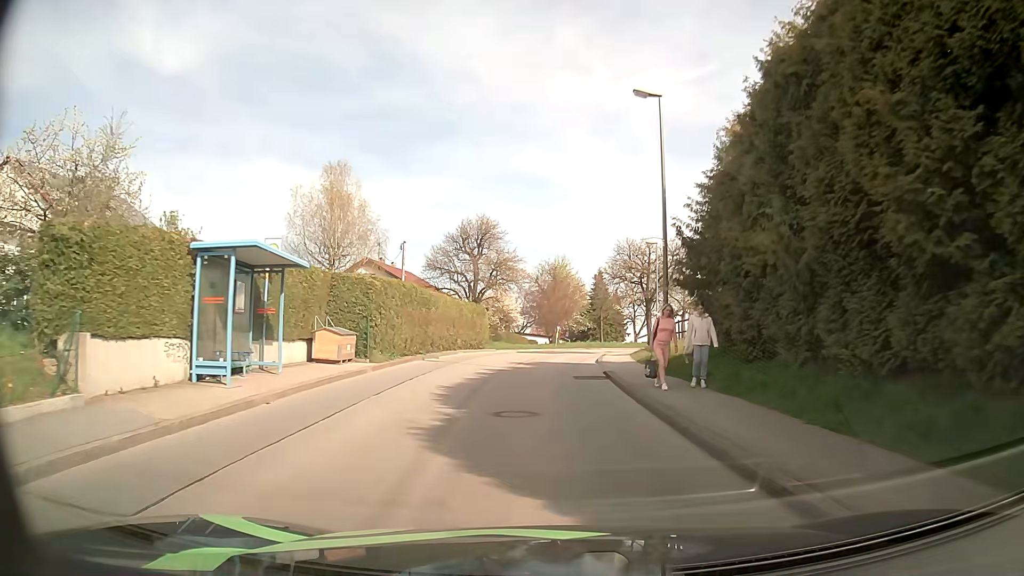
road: unclassified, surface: asphalt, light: Day
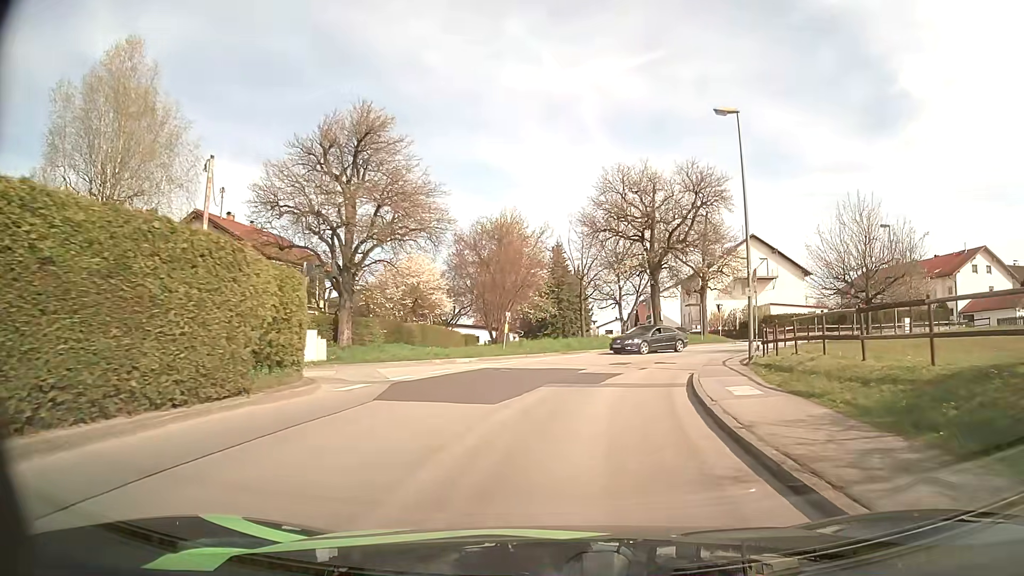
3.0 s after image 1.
(+0.2, +29.1) m; +4°
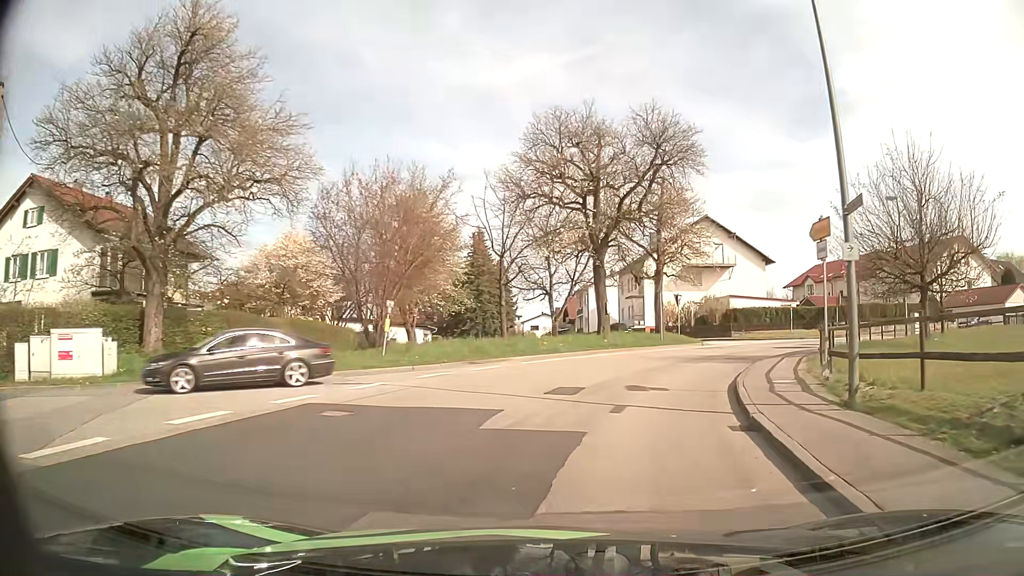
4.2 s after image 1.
(+0.5, +10.9) m; +6°
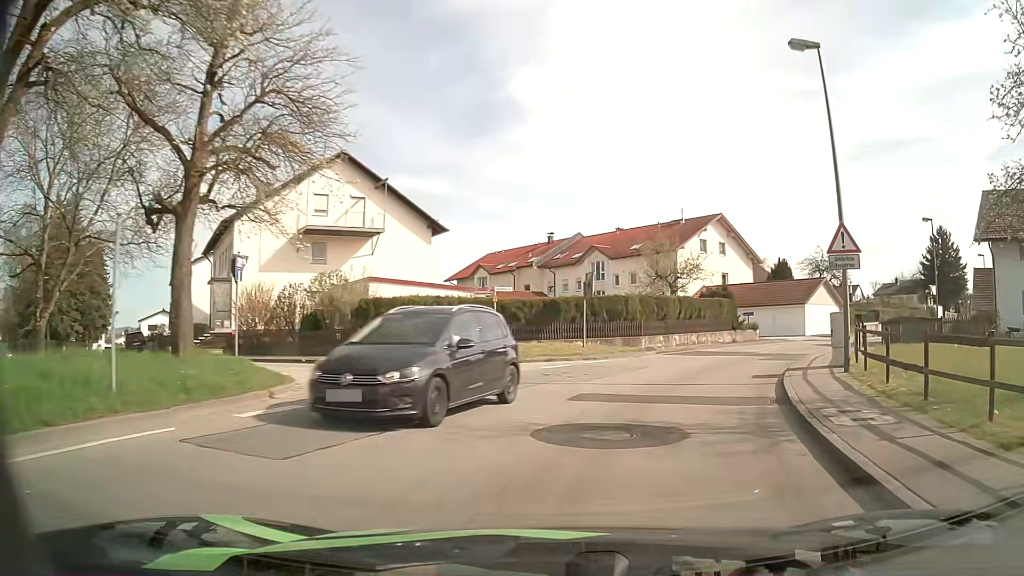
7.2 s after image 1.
(+6.2, +24.3) m; +30°
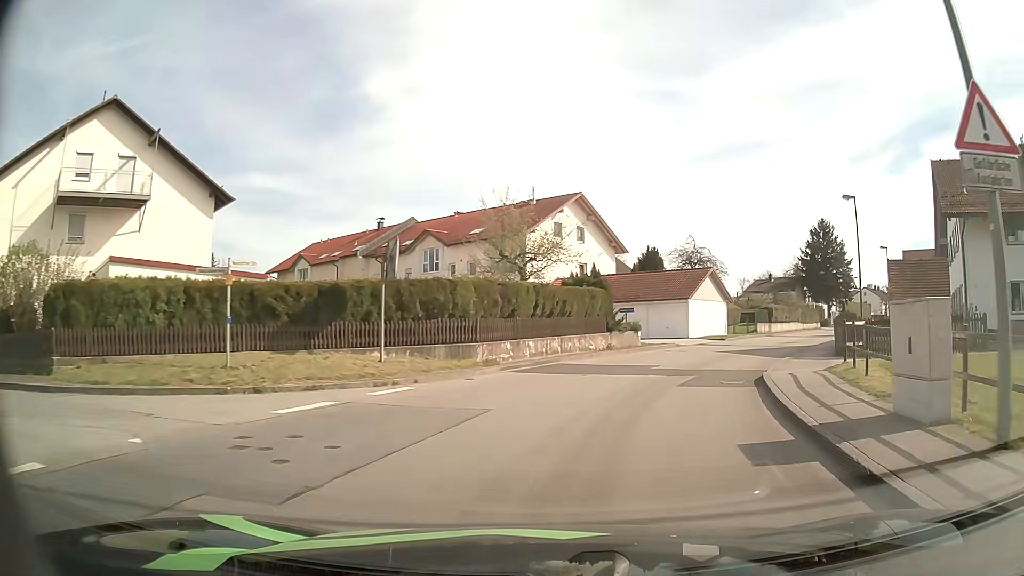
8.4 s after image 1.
(+1.2, +10.2) m; +13°
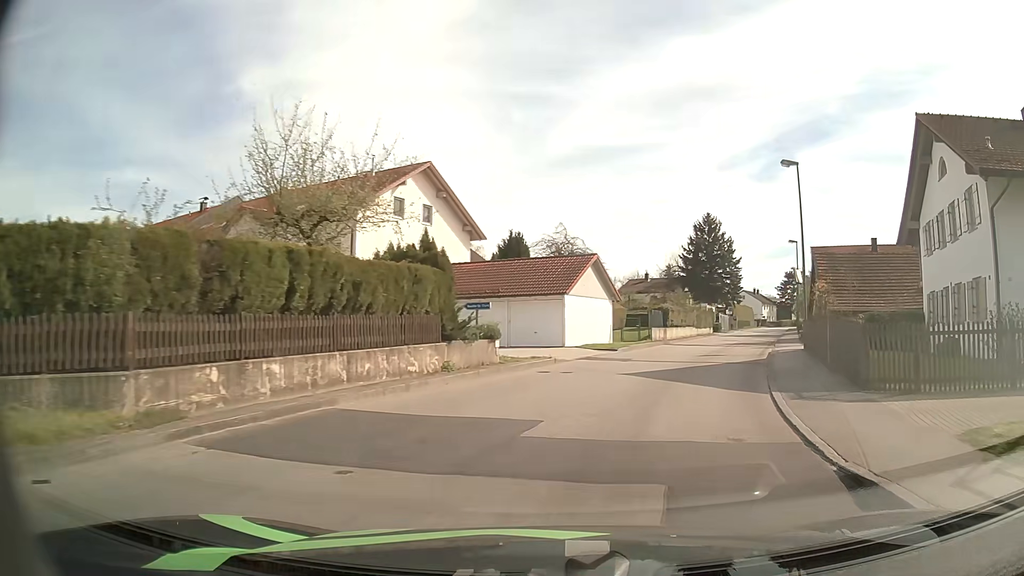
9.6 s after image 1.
(+1.1, +10.8) m; +12°
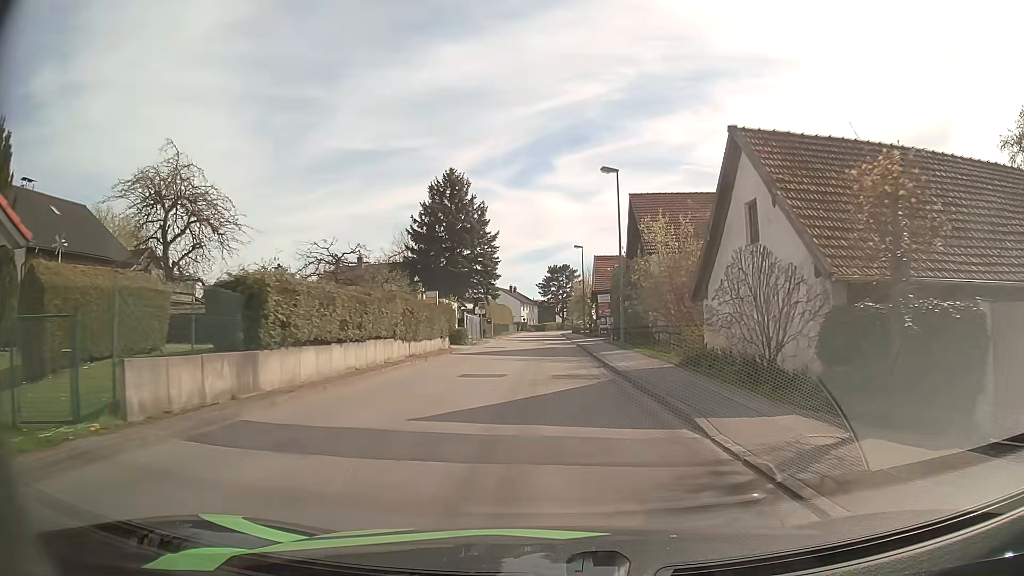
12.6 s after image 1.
(+7.2, +28.9) m; +21°
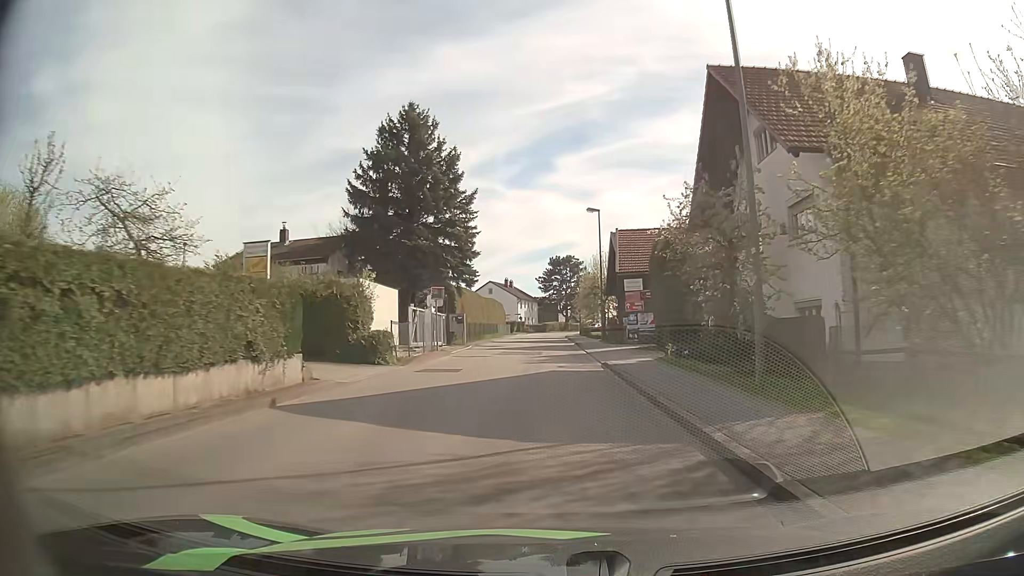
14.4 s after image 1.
(0.0, +19.9) m; -1°
(0, +10) (0, +20) (0, +30) (0, +40) (0, +50) (+1, +60) (+1, +70) (+1, +80) (+2, +90) (+3, +100) m
